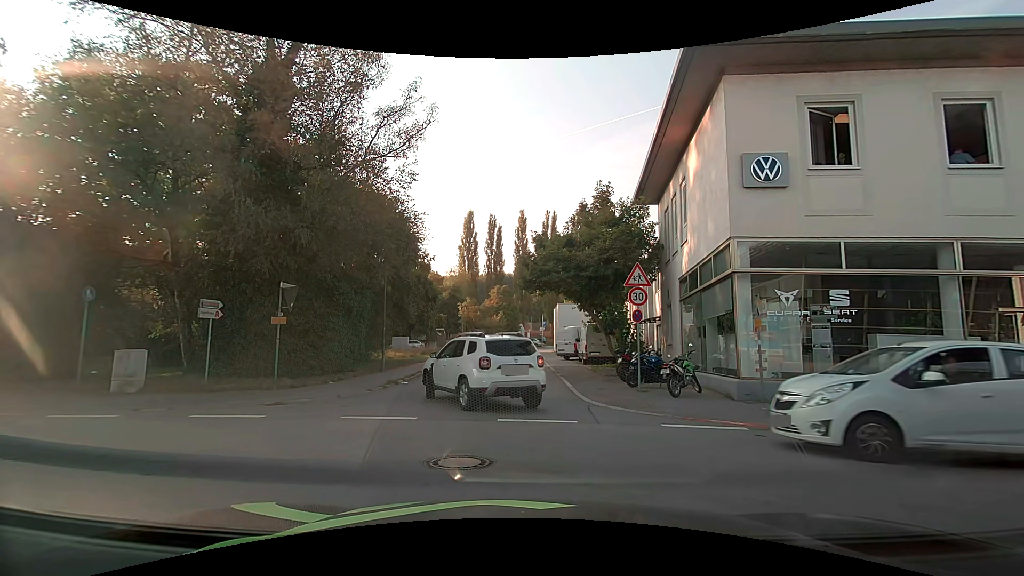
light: Day
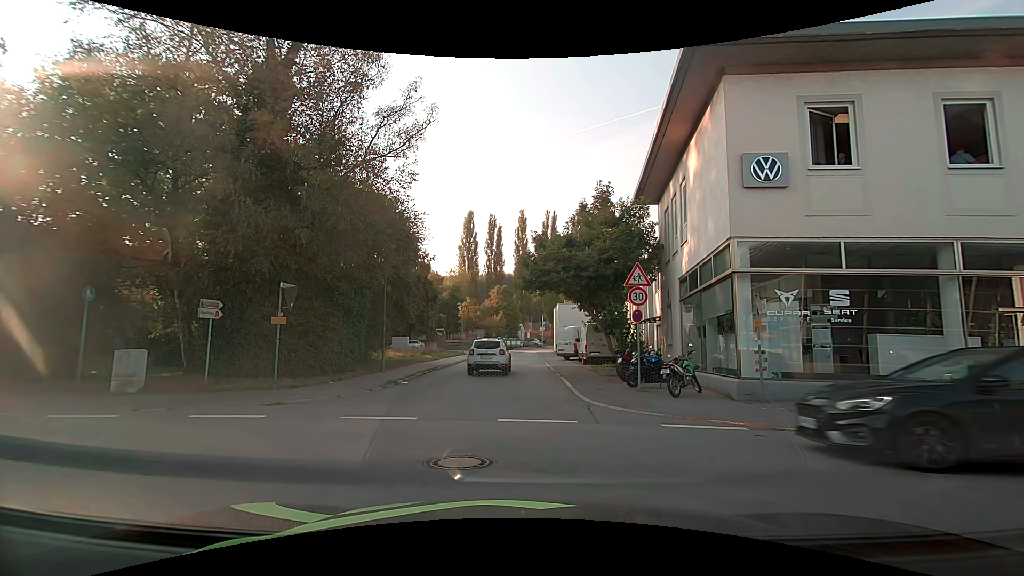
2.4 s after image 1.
(0.0, 0.0) m; 0°
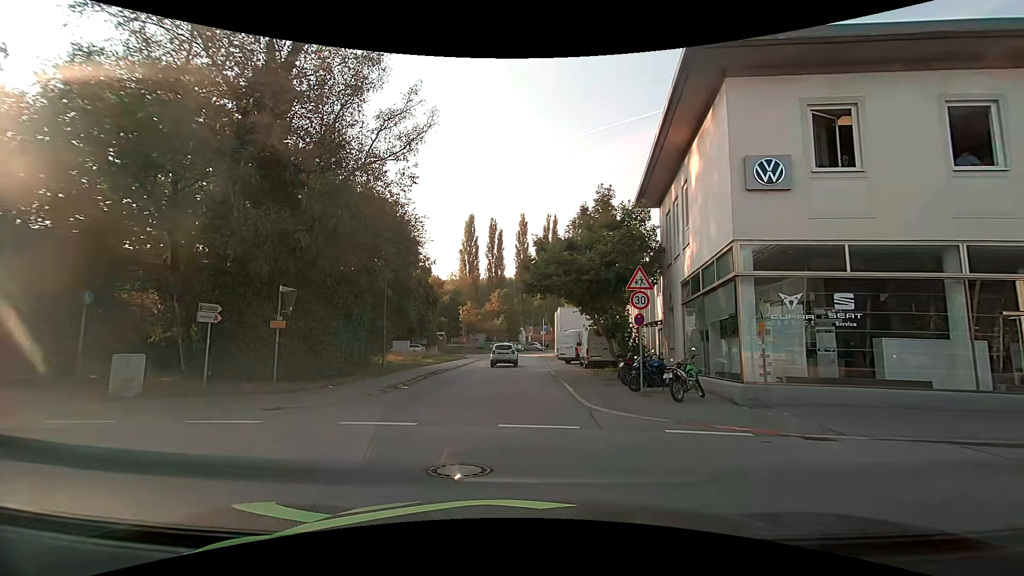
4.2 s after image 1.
(0.0, +0.2) m; 0°
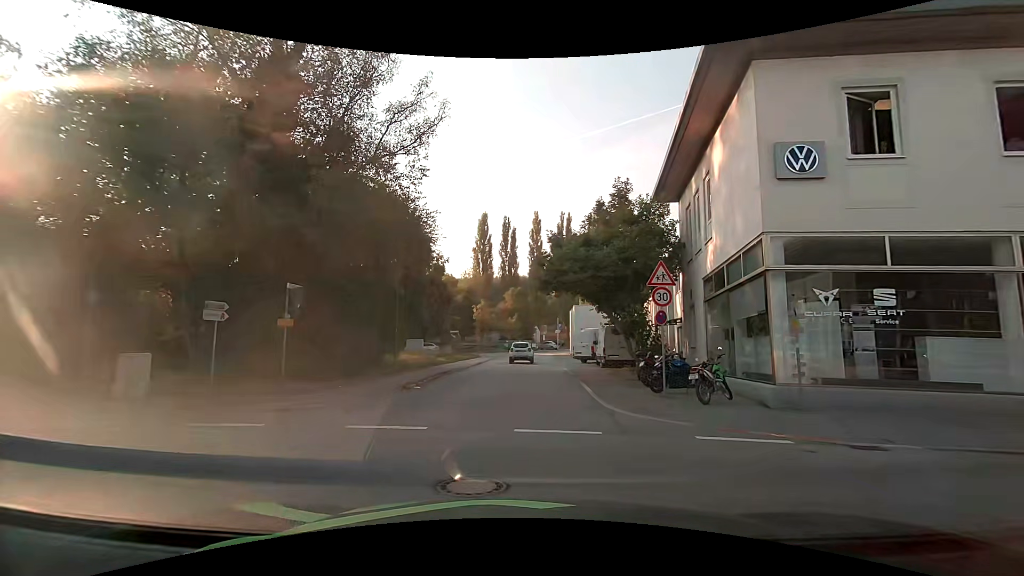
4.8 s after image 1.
(0.0, +0.8) m; -2°
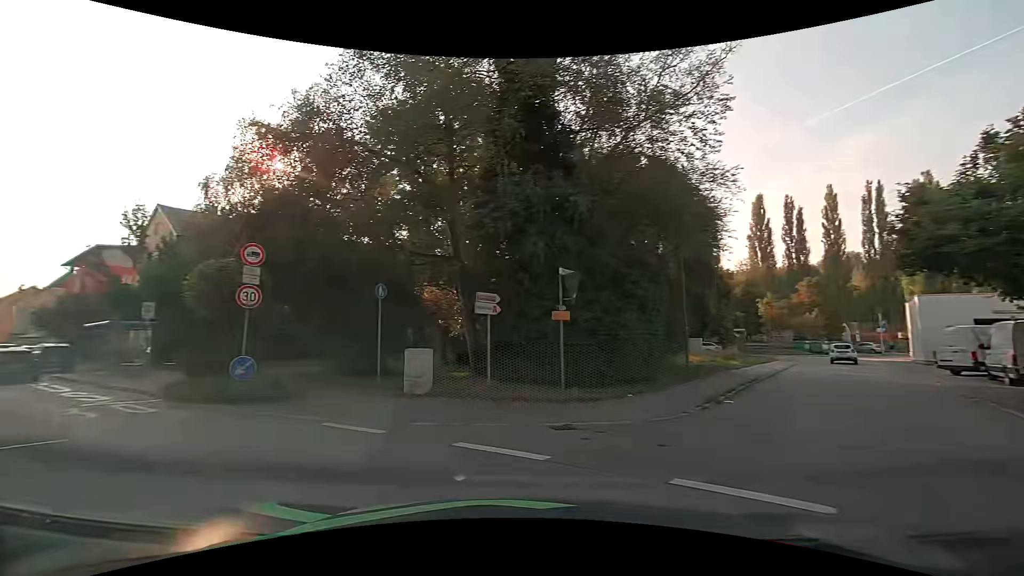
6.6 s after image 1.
(-1.0, +3.9) m; -29°
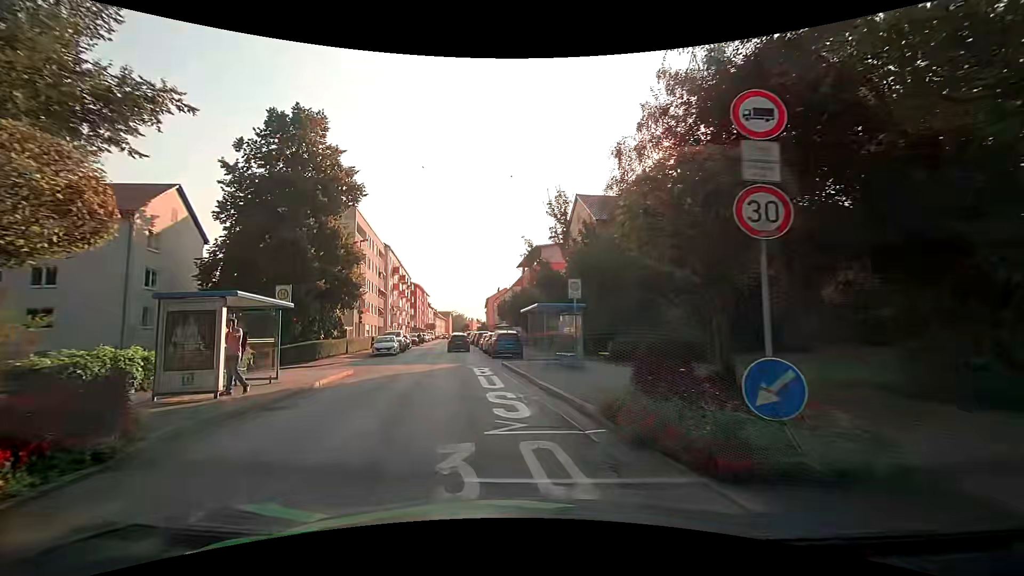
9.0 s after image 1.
(-4.5, +7.9) m; -47°
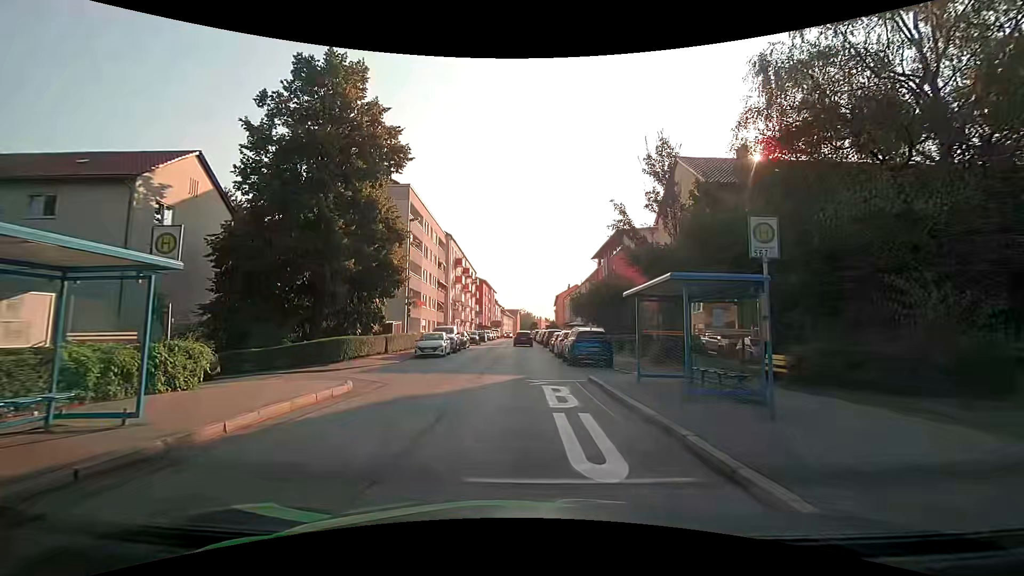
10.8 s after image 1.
(-0.5, +8.5) m; -5°
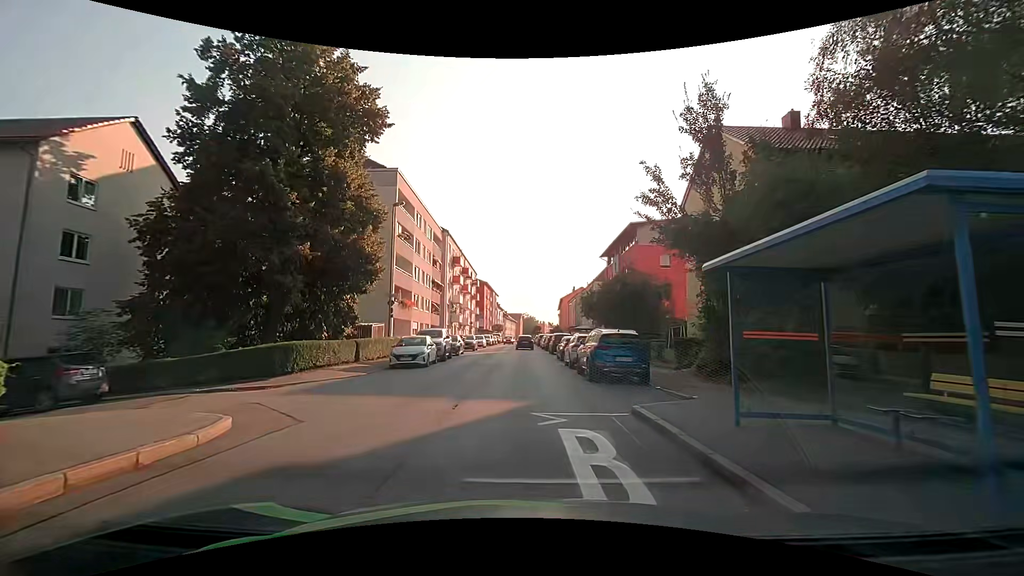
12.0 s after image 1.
(-0.1, +5.9) m; -2°
(0, +10) (0, +20) (0, +30) (0, +40) (0, +50) (0, +60) (0, +70) (+1, +80) (+1, +90) (+1, +100) m
